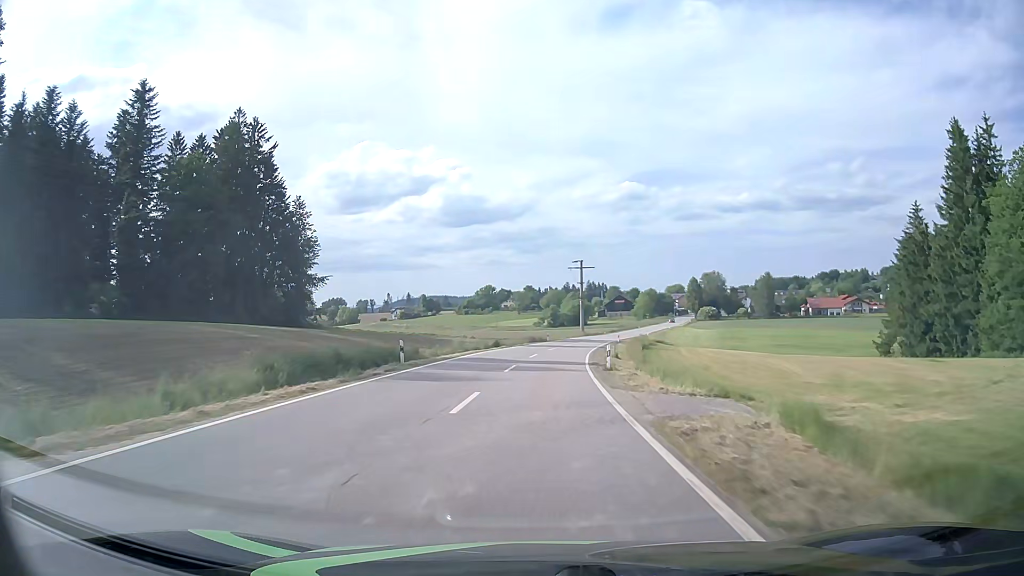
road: tertiary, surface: asphalt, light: Day
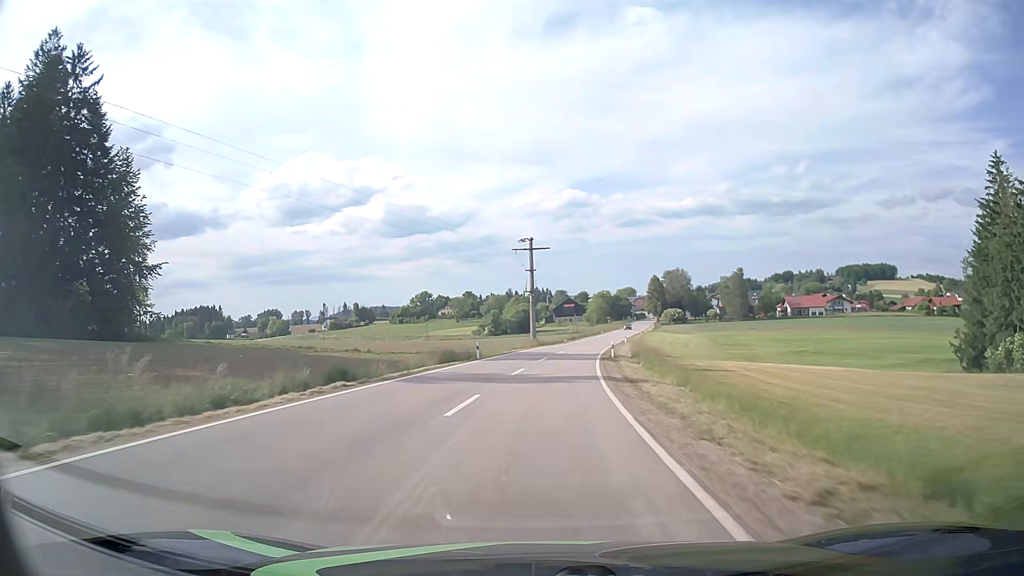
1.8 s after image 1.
(+1.3, +35.8) m; +5°
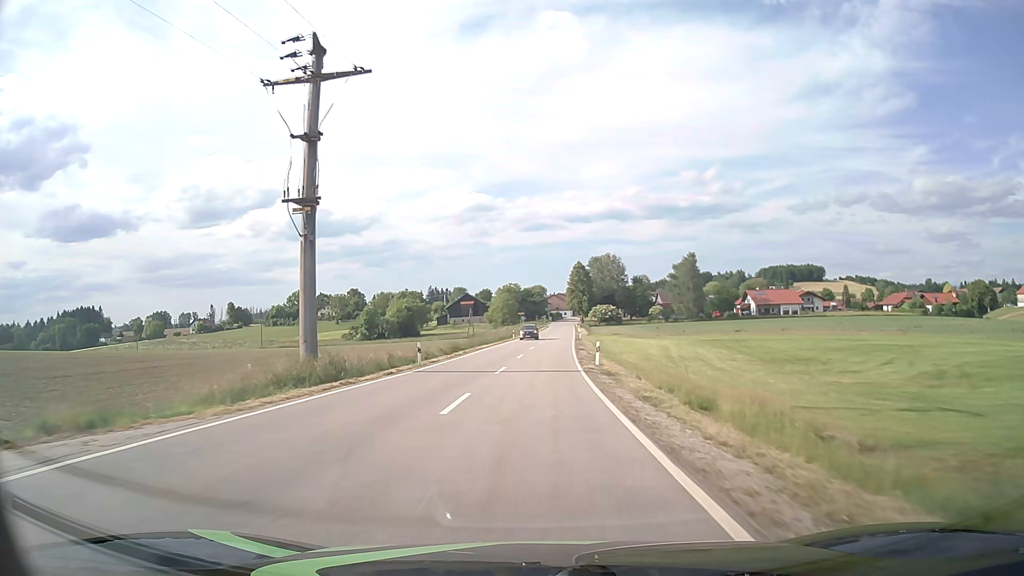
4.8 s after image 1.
(+4.6, +58.8) m; +8°
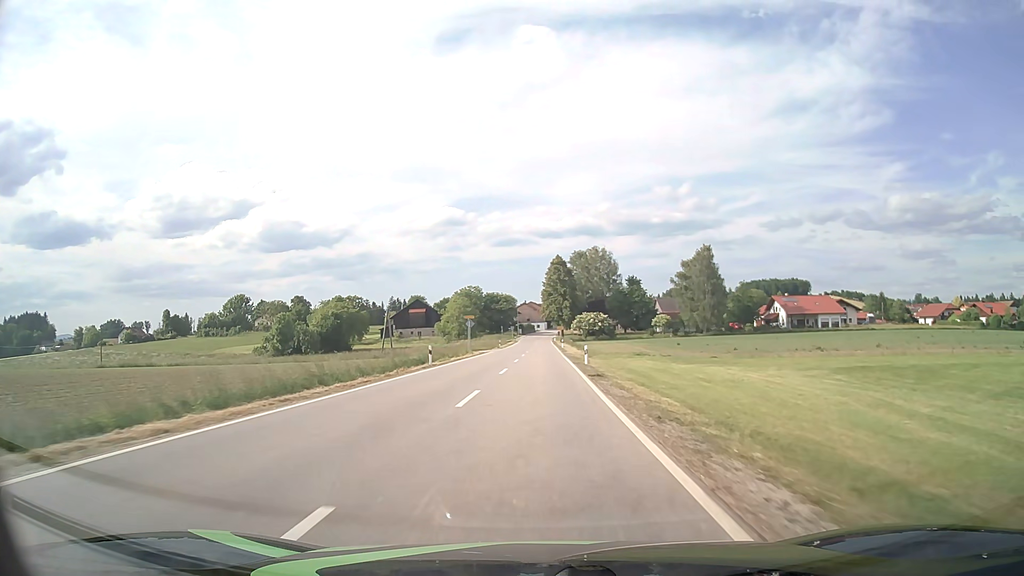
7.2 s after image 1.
(+1.1, +46.2) m; +2°
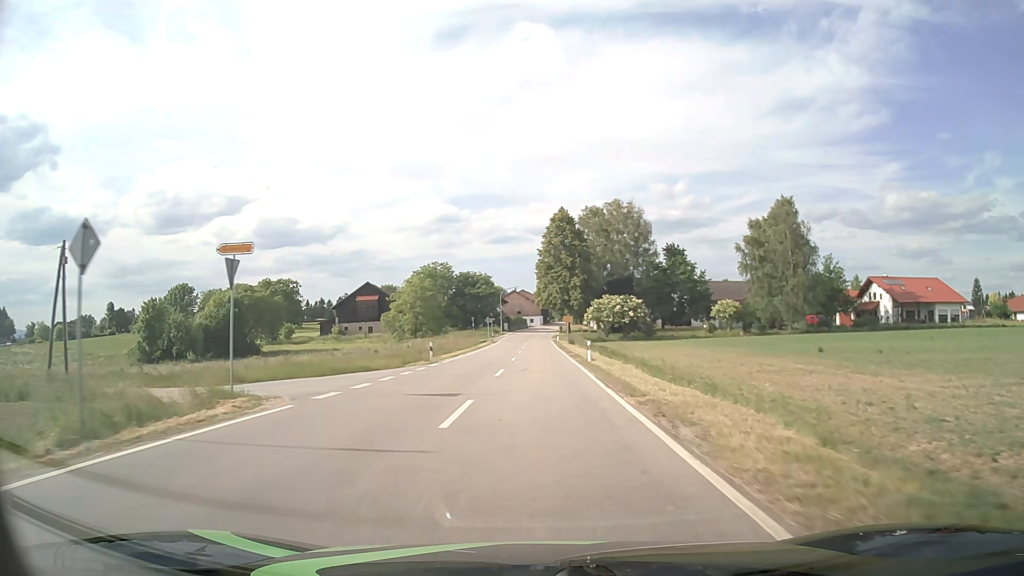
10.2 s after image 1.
(+0.4, +50.8) m; 0°
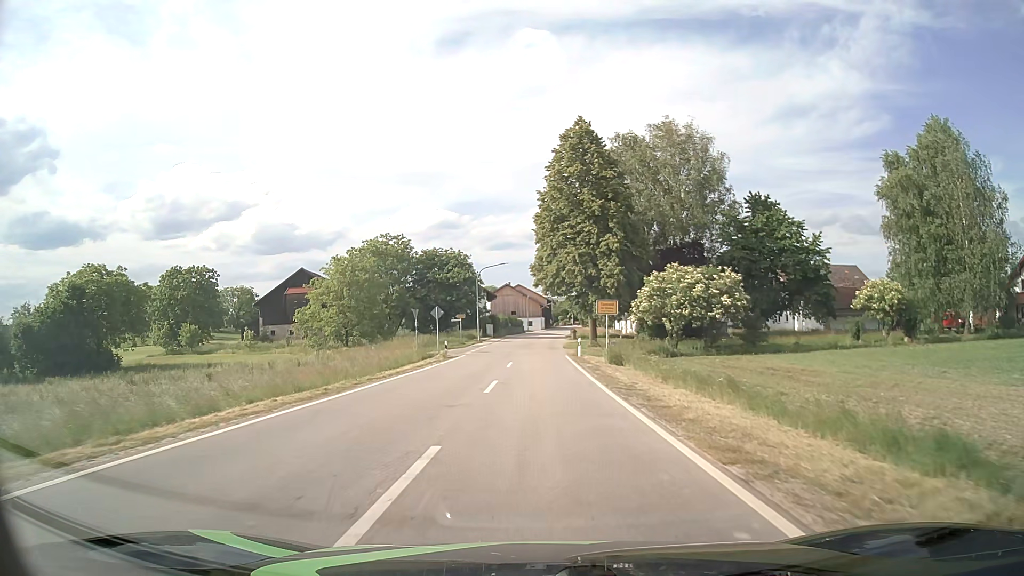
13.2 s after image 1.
(+0.1, +40.8) m; 0°
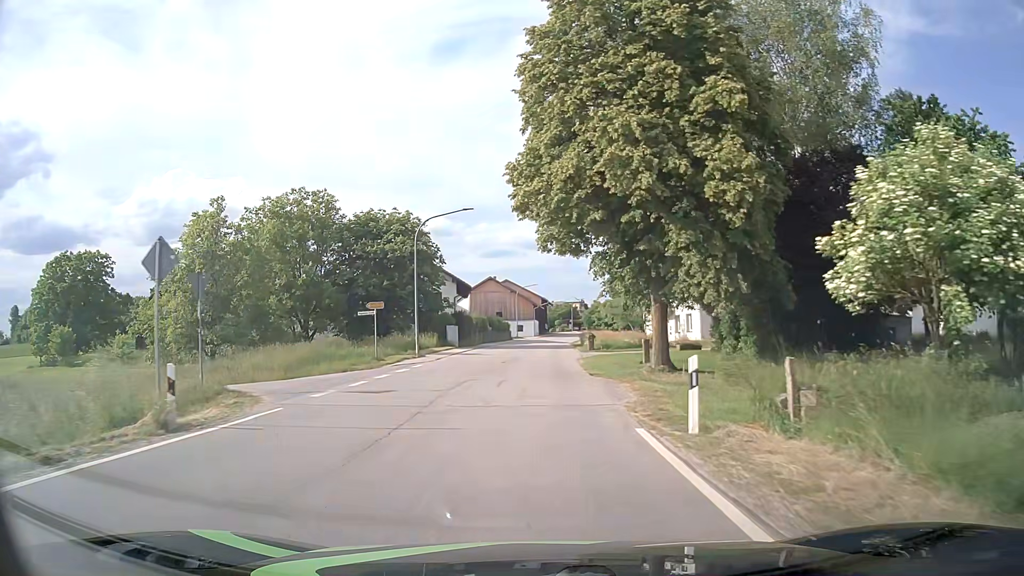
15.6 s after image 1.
(+0.2, +29.9) m; 0°
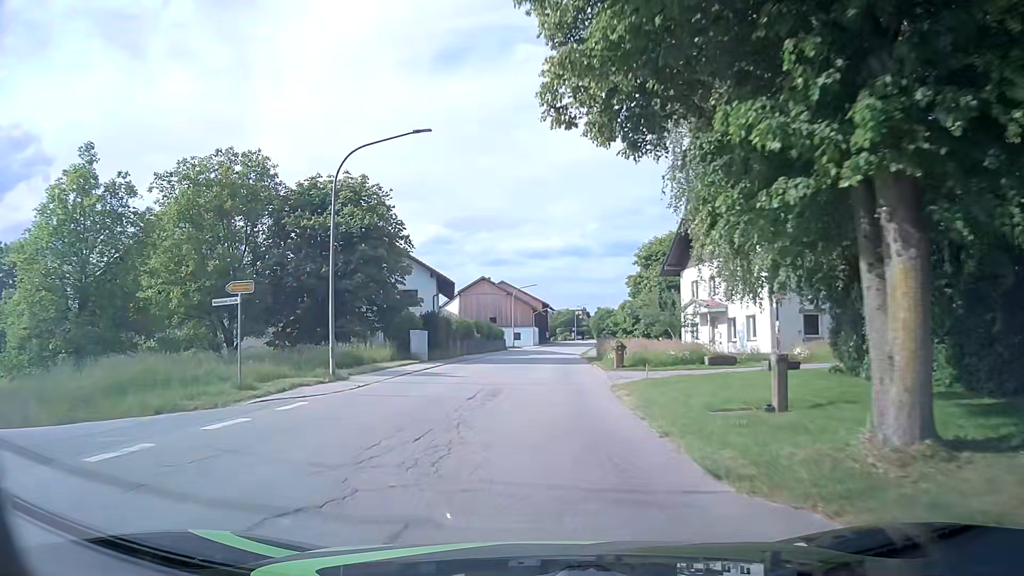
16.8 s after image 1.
(0.0, +14.4) m; 0°
(0, +10) (0, +20) (+1, +30) (+1, +40) (+2, +50) (+2, +60) (+3, +70) (+5, +80) (+6, +90) (+8, +100) m
